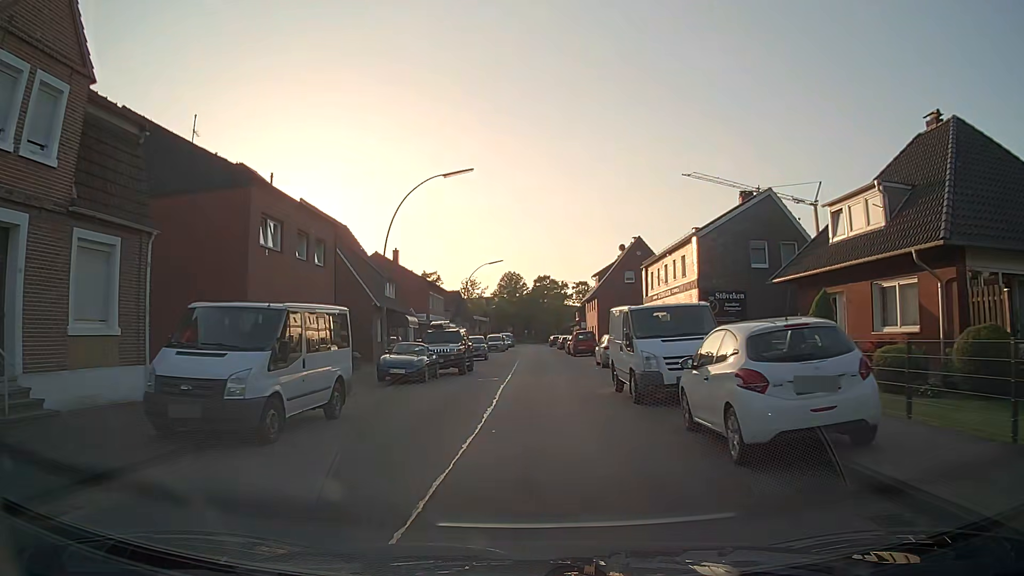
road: residential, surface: asphalt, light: Day
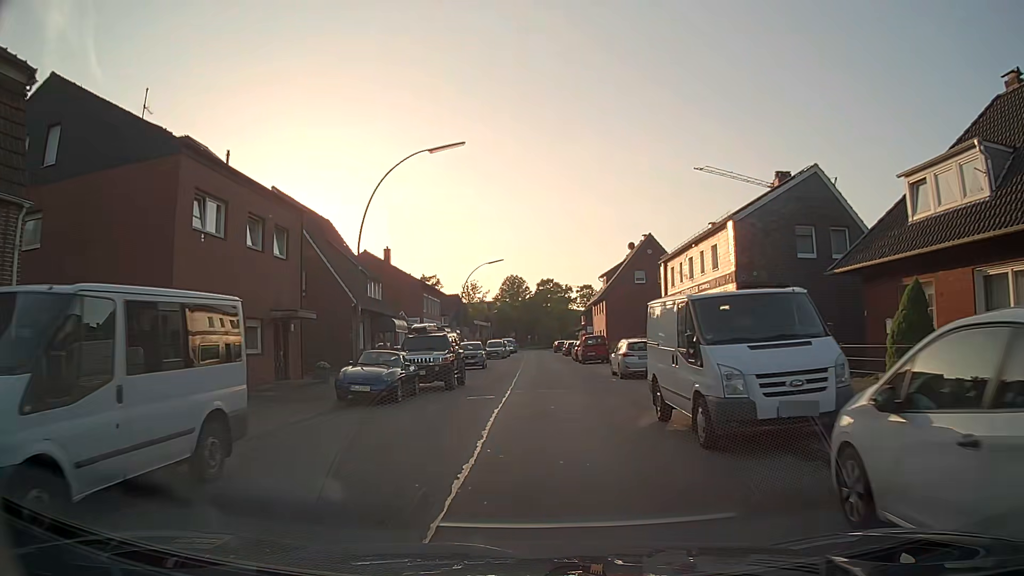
(0.0, +5.2) m; 0°
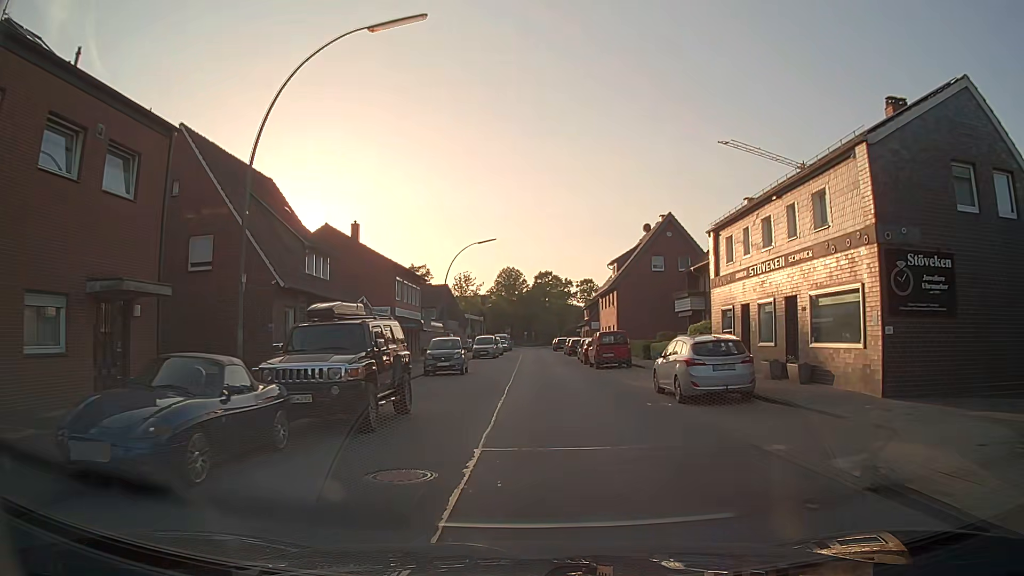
(0.0, +10.7) m; 0°
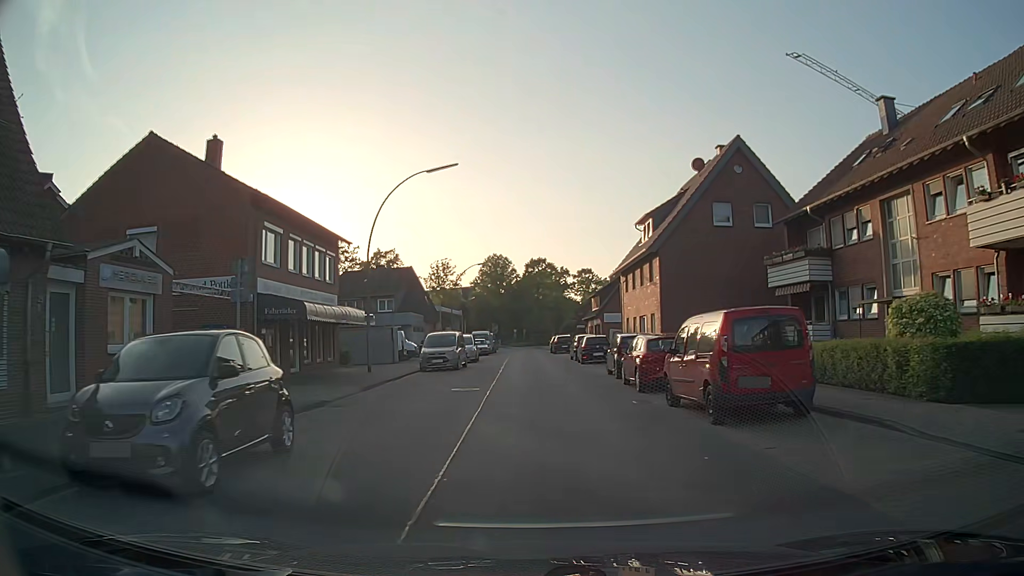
(+0.4, +22.3) m; +1°
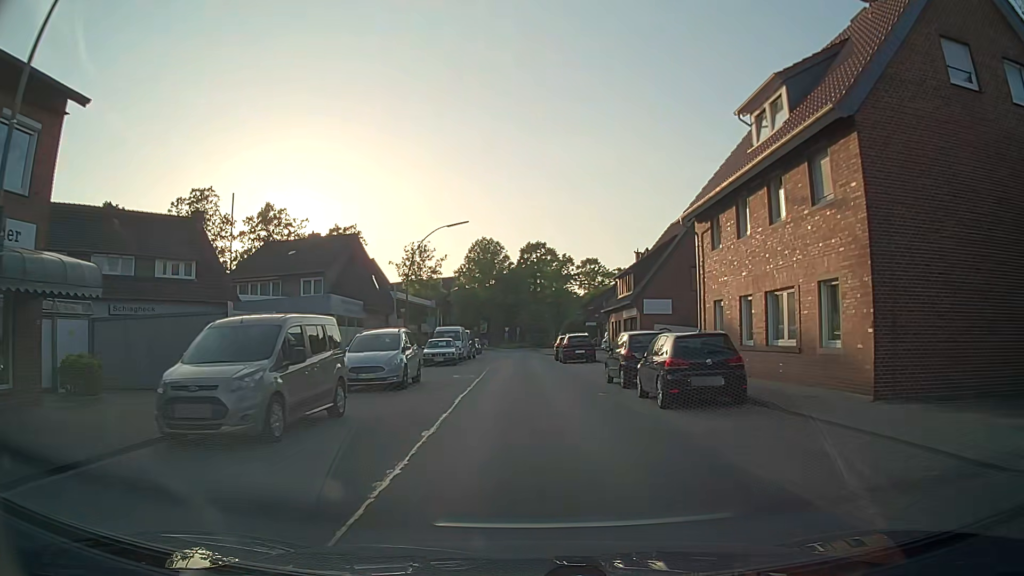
(+0.1, +22.5) m; 0°
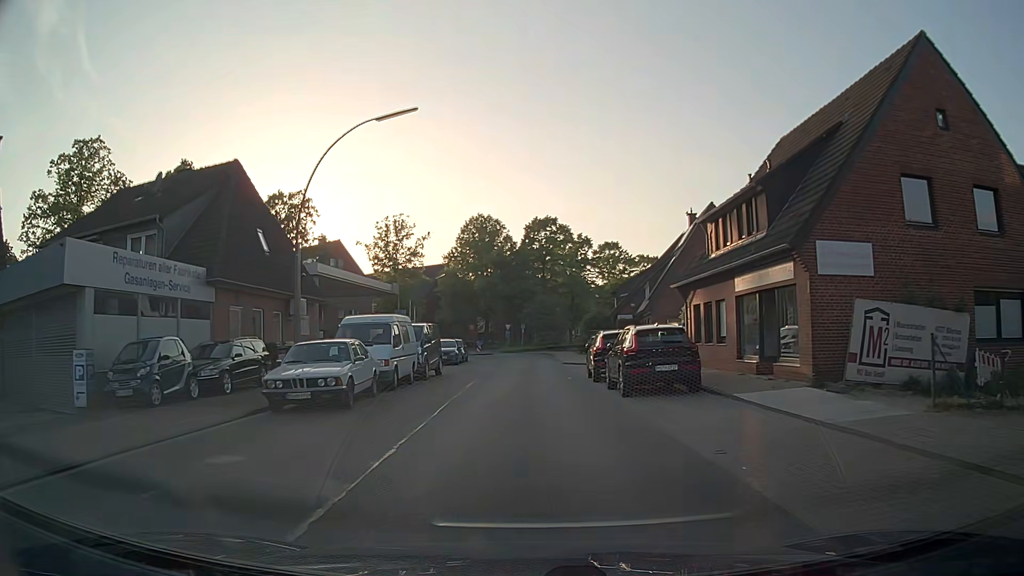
(0.0, +22.4) m; 0°
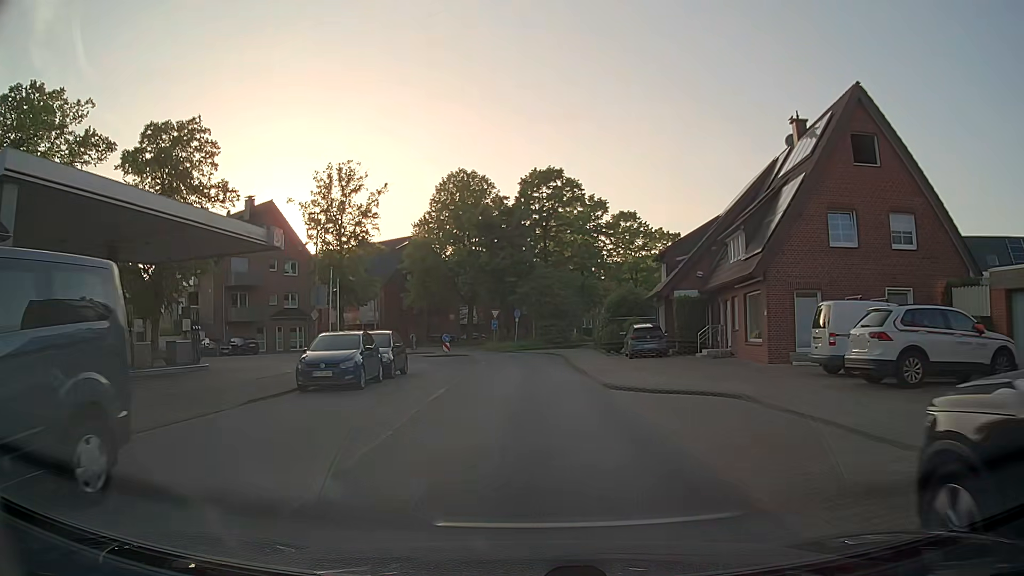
(-0.2, +22.0) m; -1°
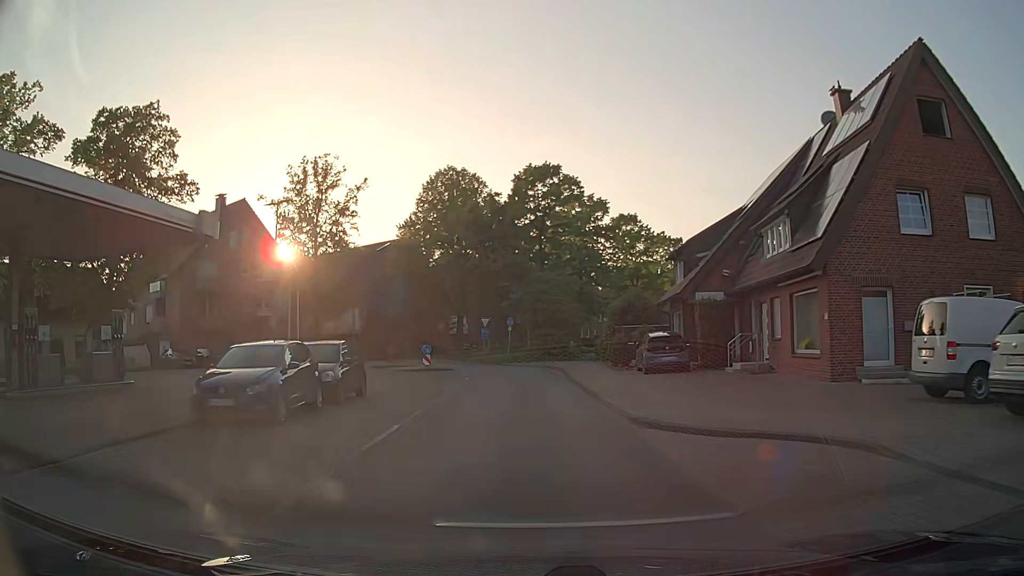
(+0.1, +5.3) m; +1°
(0, +10) (0, +20) (-1, +30) (-4, +39) (-6, +49) (-4, +59) (+1, +68) (+6, +76) (+11, +85) (+15, +94) m
